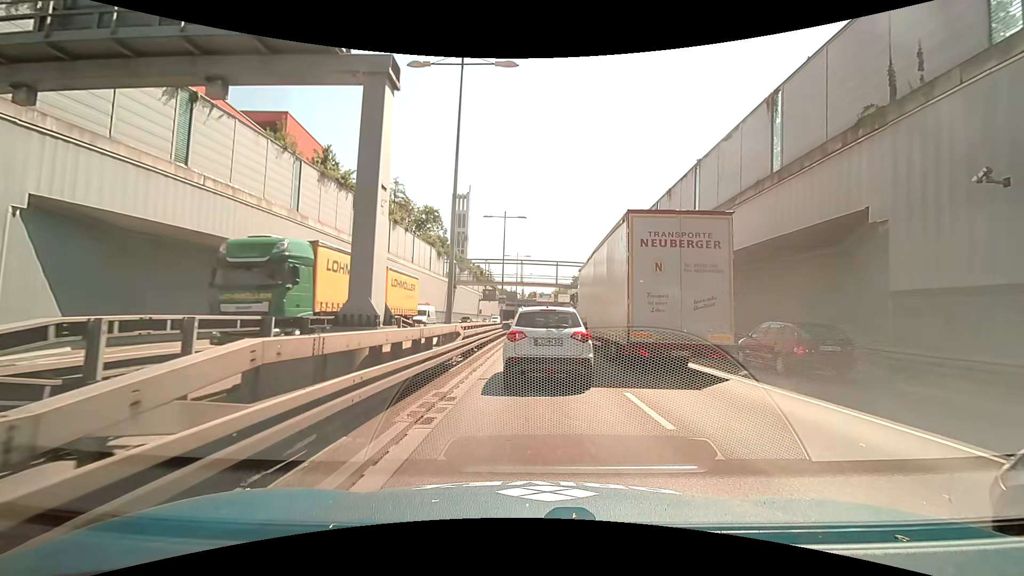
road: trunk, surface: asphalt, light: Day
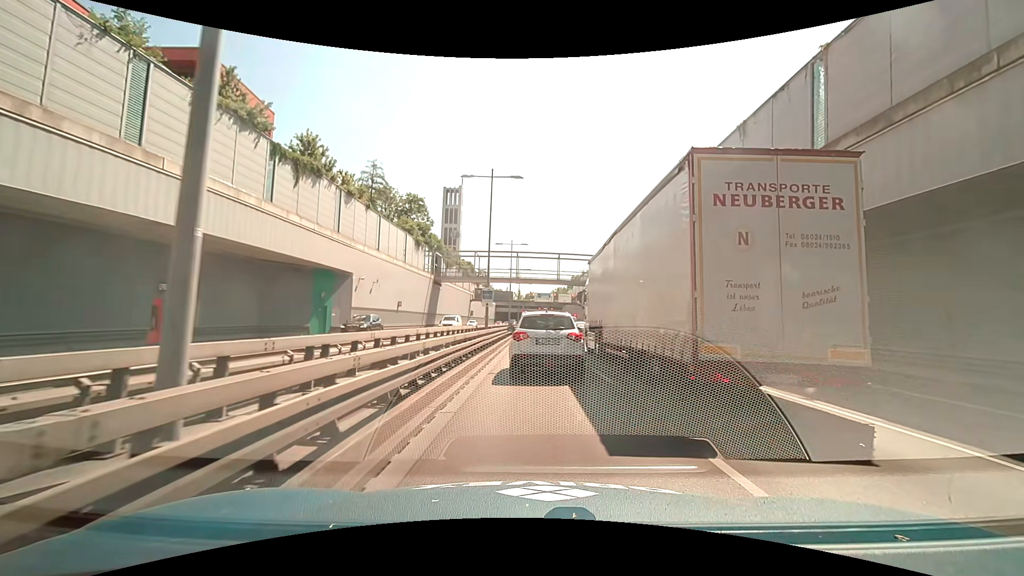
(-0.1, +13.4) m; 0°
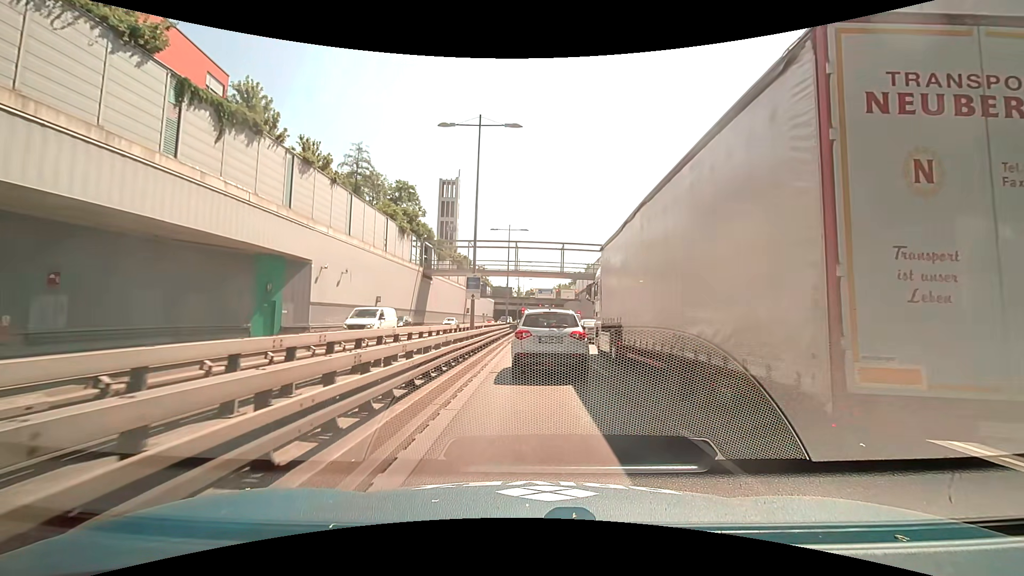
(0.0, +8.0) m; 0°
(0, +10) (0, +20) (0, +30) (0, +40) (+1, +50) (+1, +60) (+1, +70) (+1, +80) (+1, +90) (+2, +100) m
